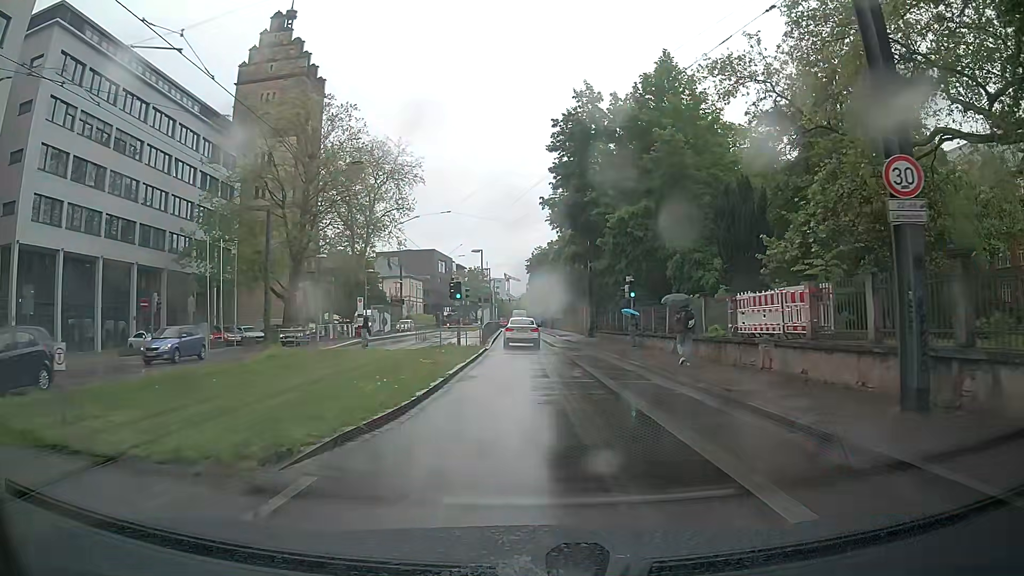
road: primary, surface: asphalt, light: Day
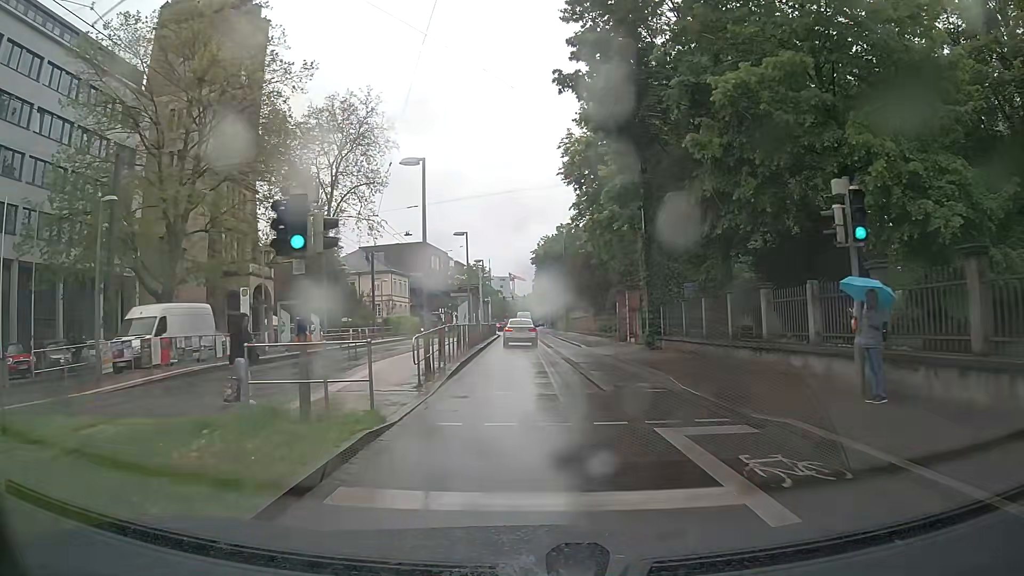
(-0.2, +22.1) m; -1°
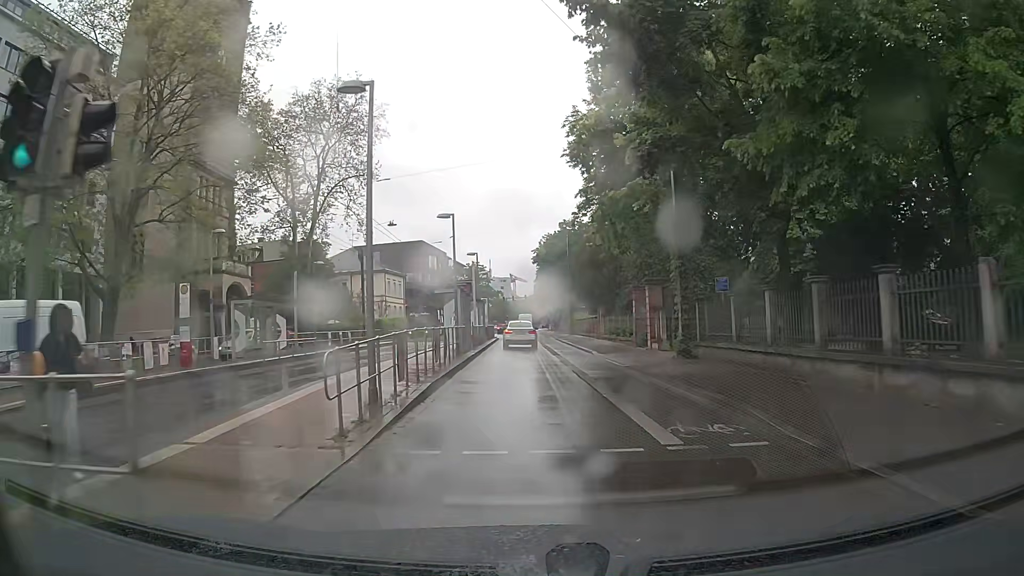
(0.0, +5.7) m; 0°
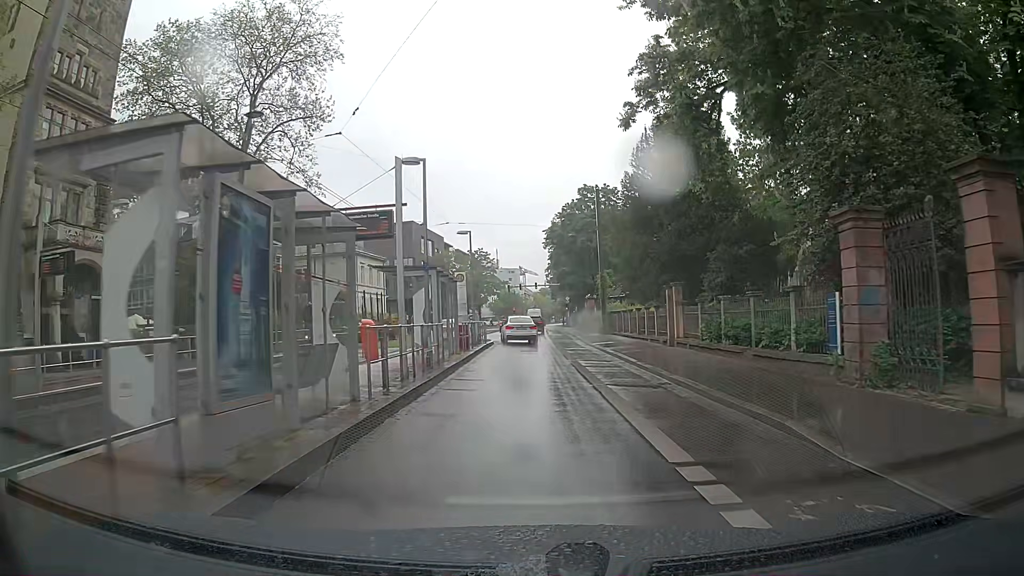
(-0.1, +21.7) m; 0°
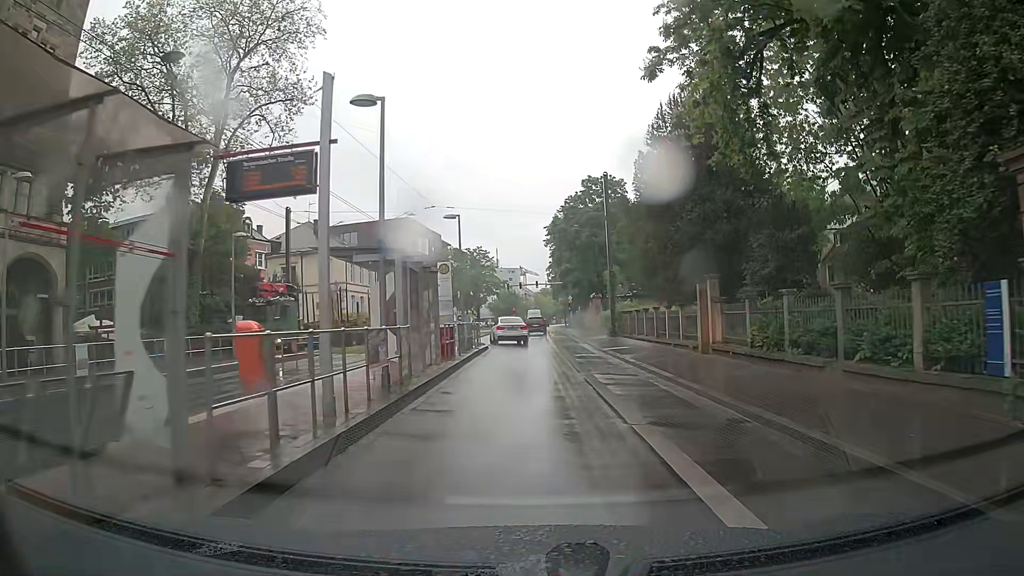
(0.0, +5.0) m; +1°
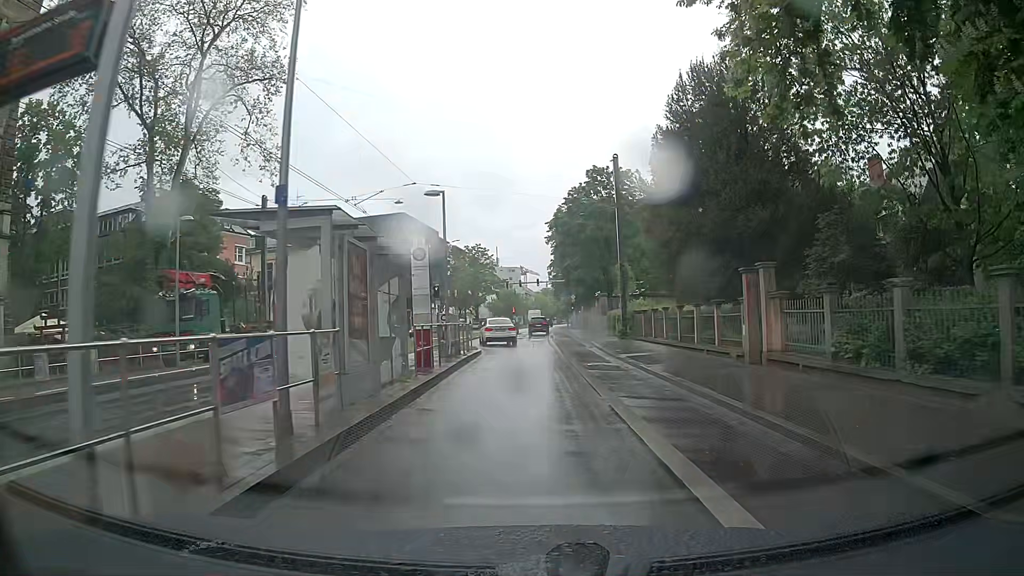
(-0.1, +4.8) m; -1°
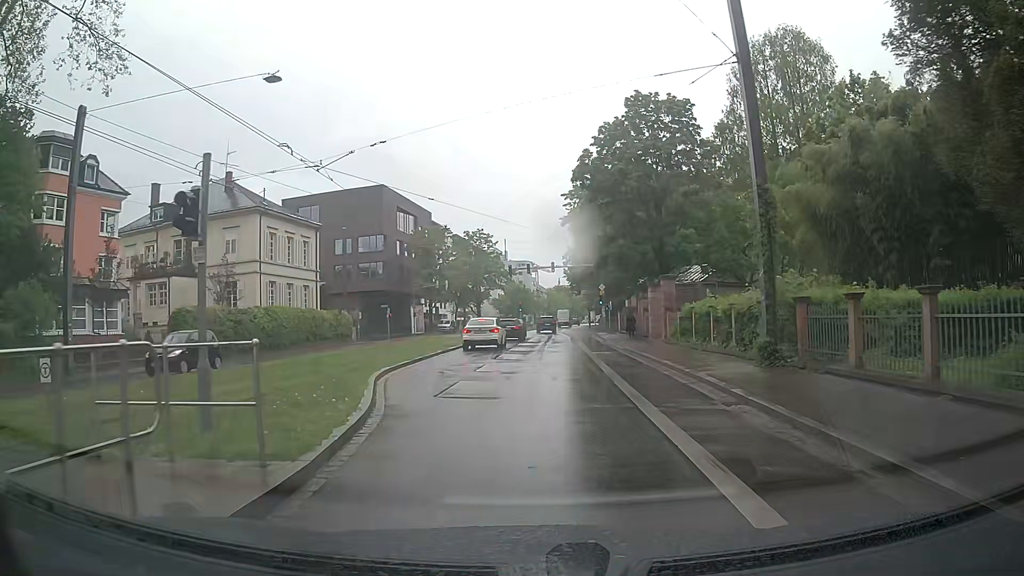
(-0.2, +22.0) m; -1°
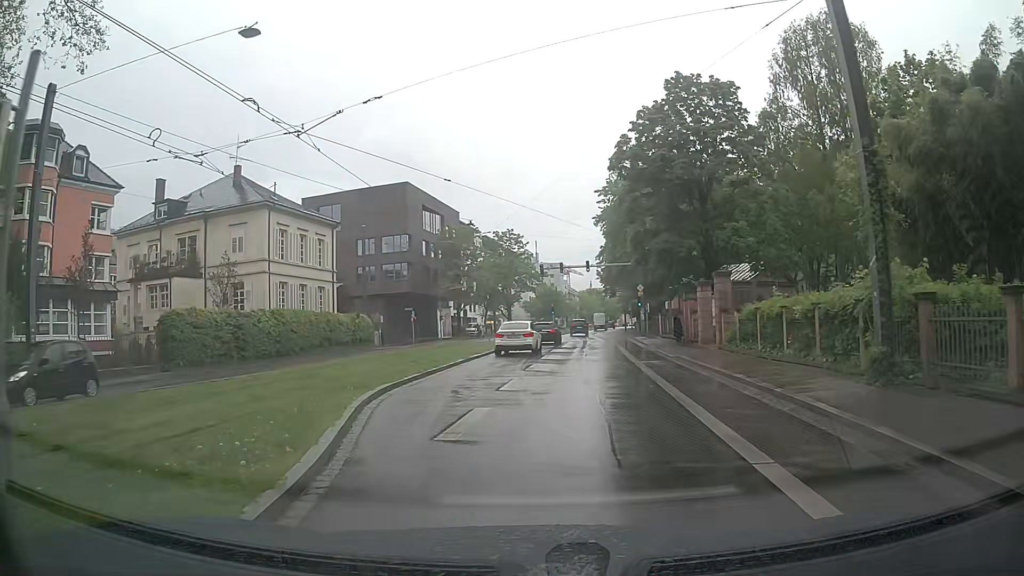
(-0.1, +4.1) m; -4°
(0, +10) (-1, +20) (0, +30) (+1, +40) (+2, +50) (0, +59) (-8, +66) (-17, +69) (-27, +71) (-37, +73) m
